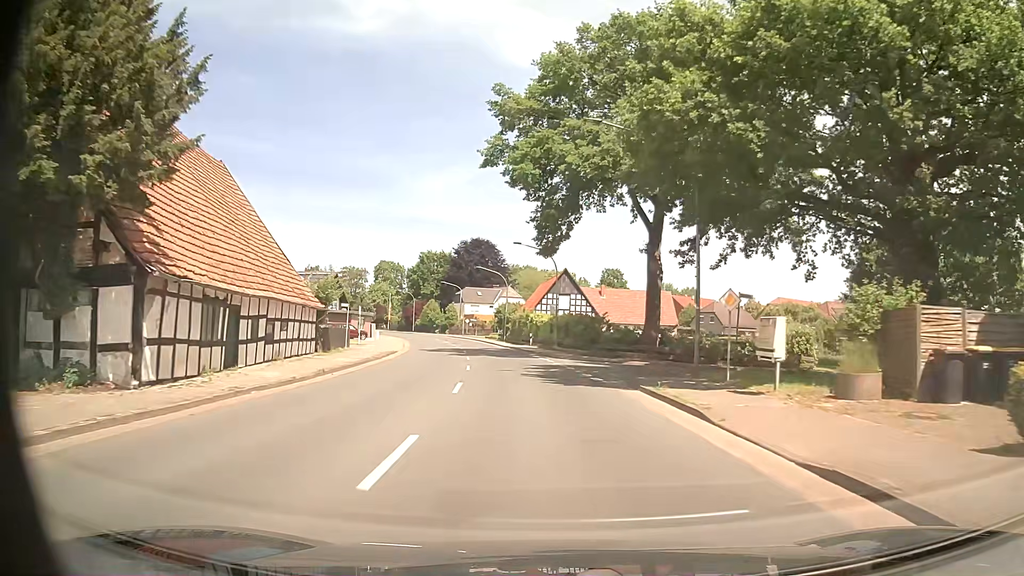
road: secondary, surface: asphalt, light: Day
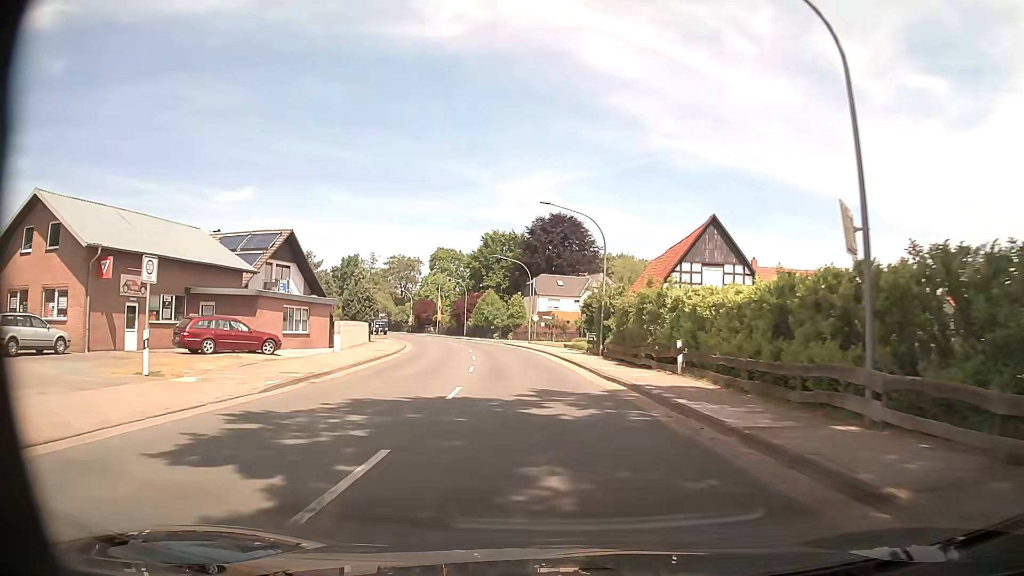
(-2.5, +37.9) m; -7°
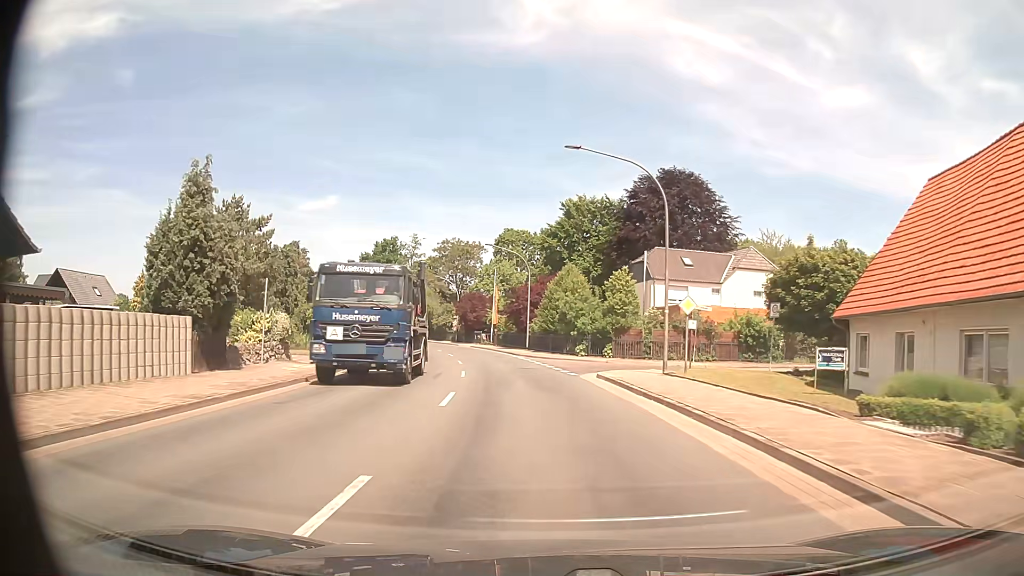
(-2.7, +37.8) m; -8°
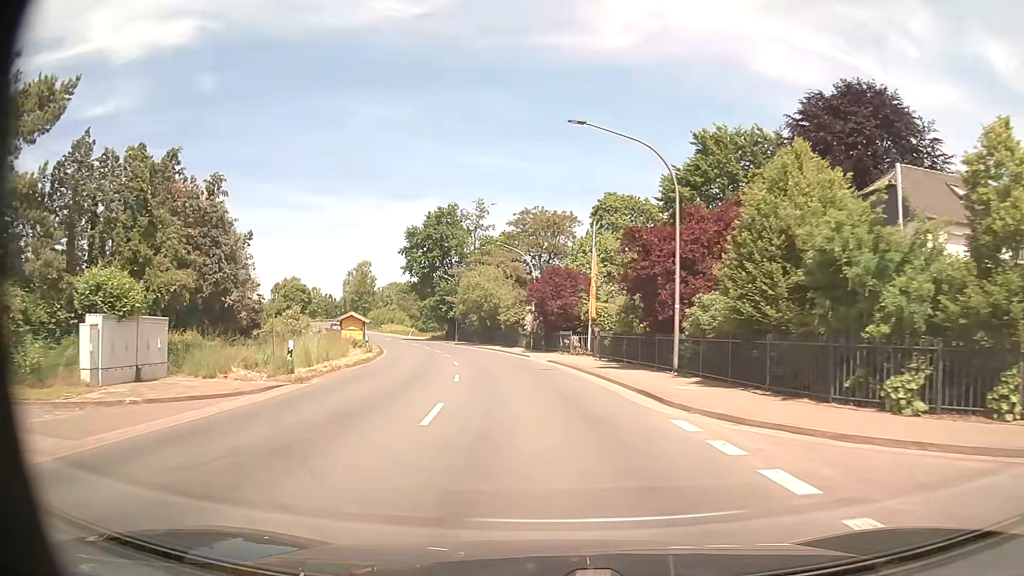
(-2.1, +30.3) m; -8°
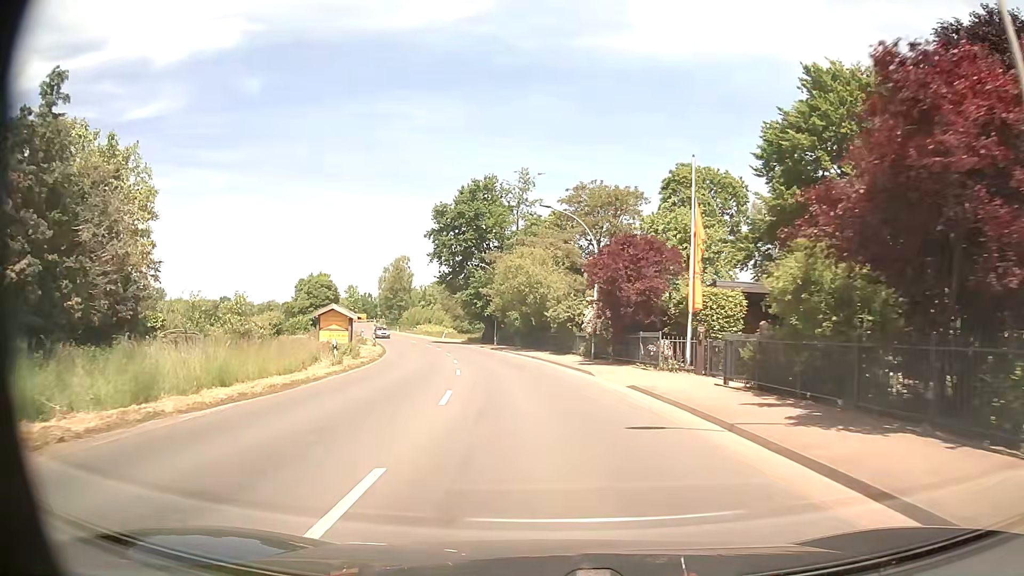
(-0.6, +15.2) m; -5°
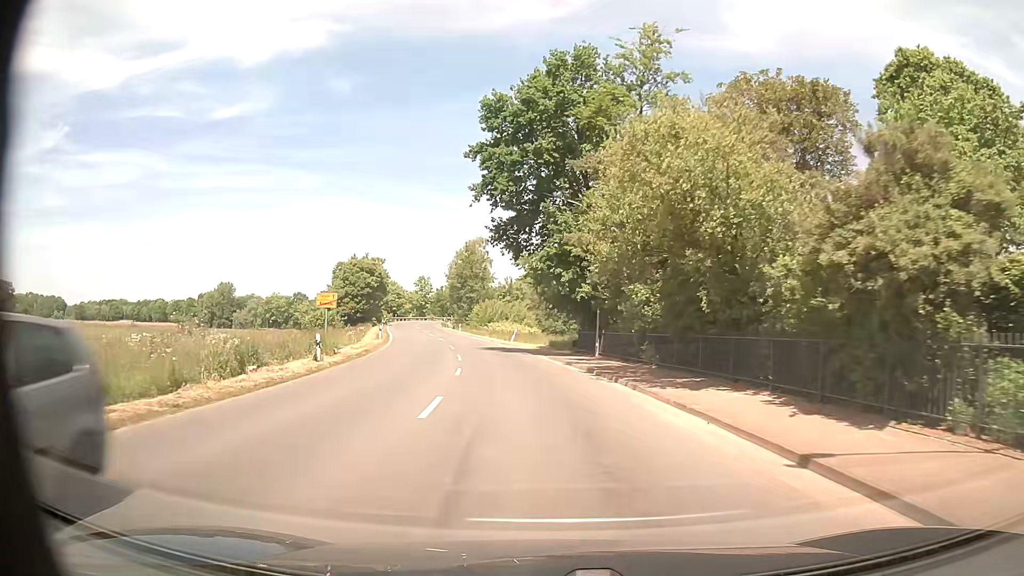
(-1.9, +30.3) m; -8°
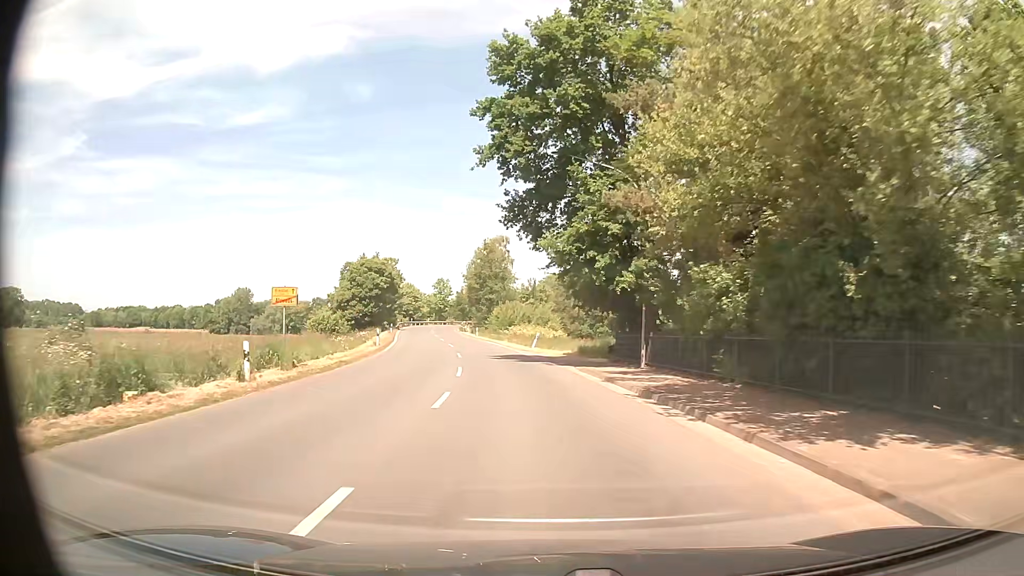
(-0.1, +7.6) m; -2°
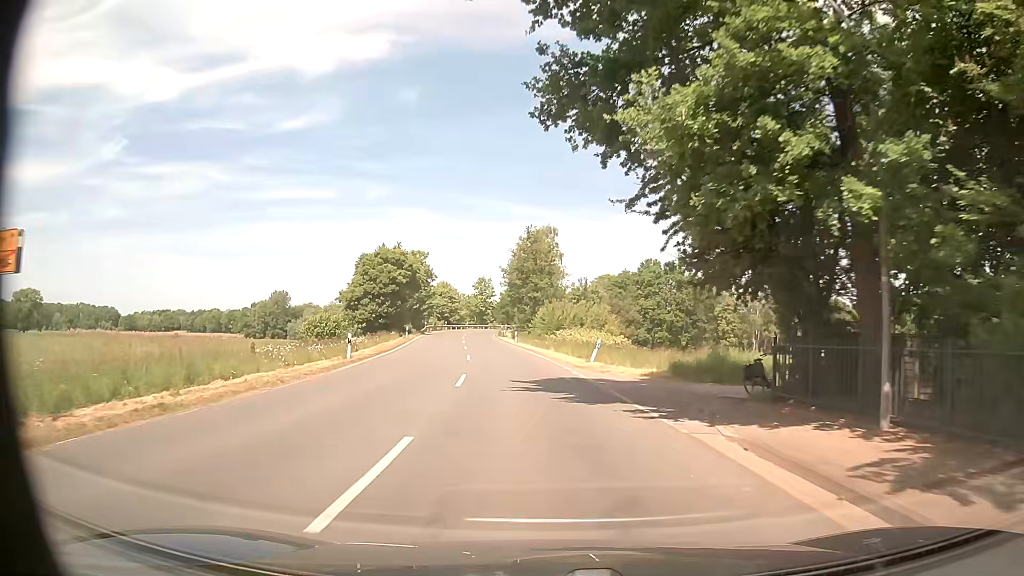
(-0.6, +15.2) m; -5°
(0, +10) (-1, +20) (-1, +30) (-3, +40) (-4, +50) (-5, +60) (-6, +70) (-7, +80) (-8, +90) (-8, +100) m
